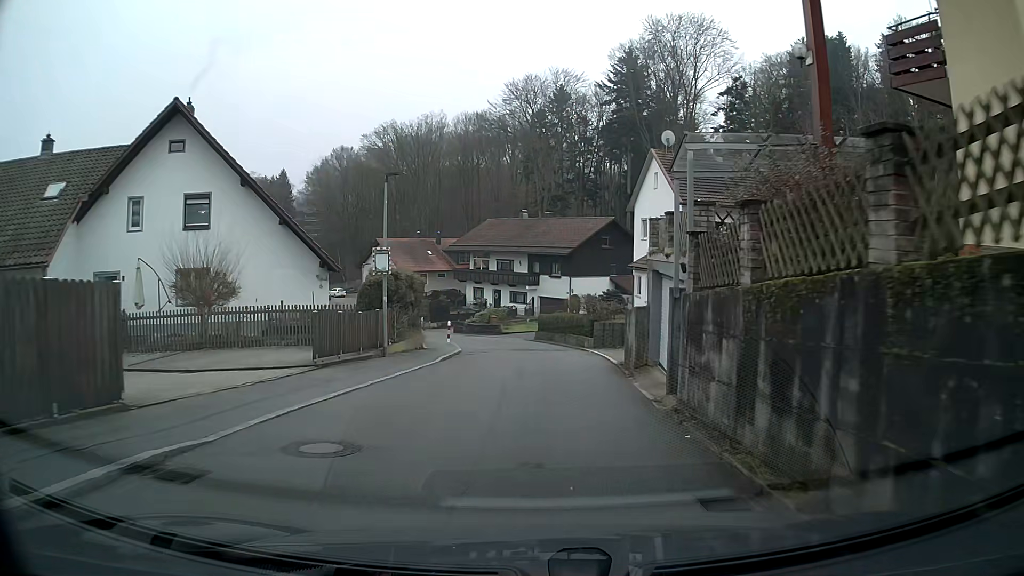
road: residential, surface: asphalt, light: Day
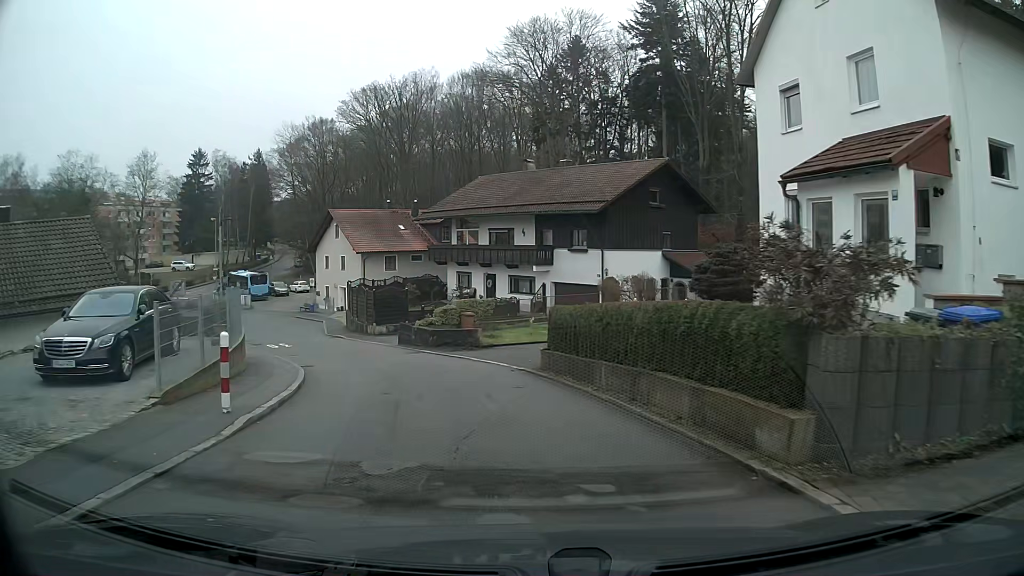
(+0.1, +23.0) m; -3°
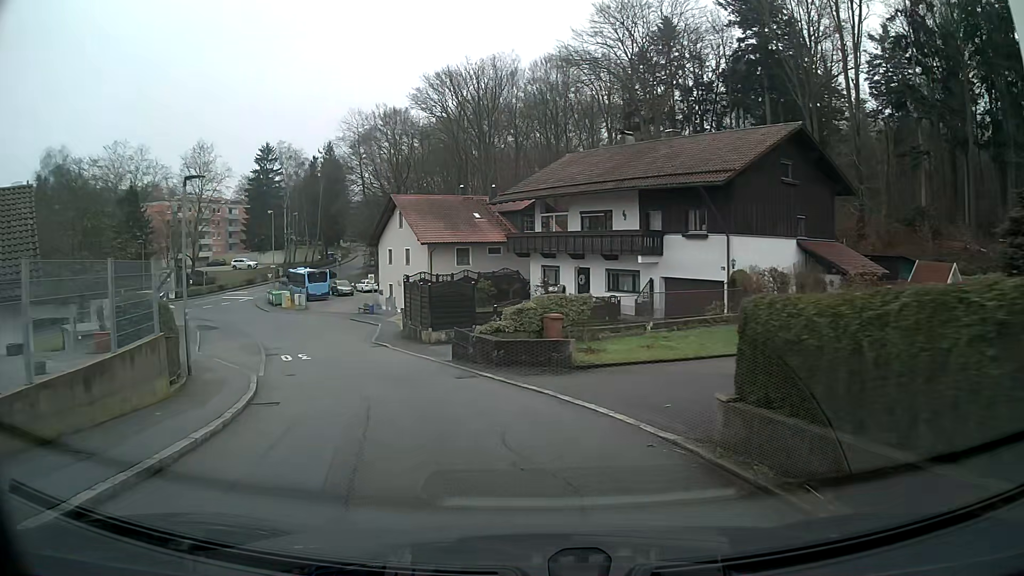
(-0.7, +8.9) m; -9°
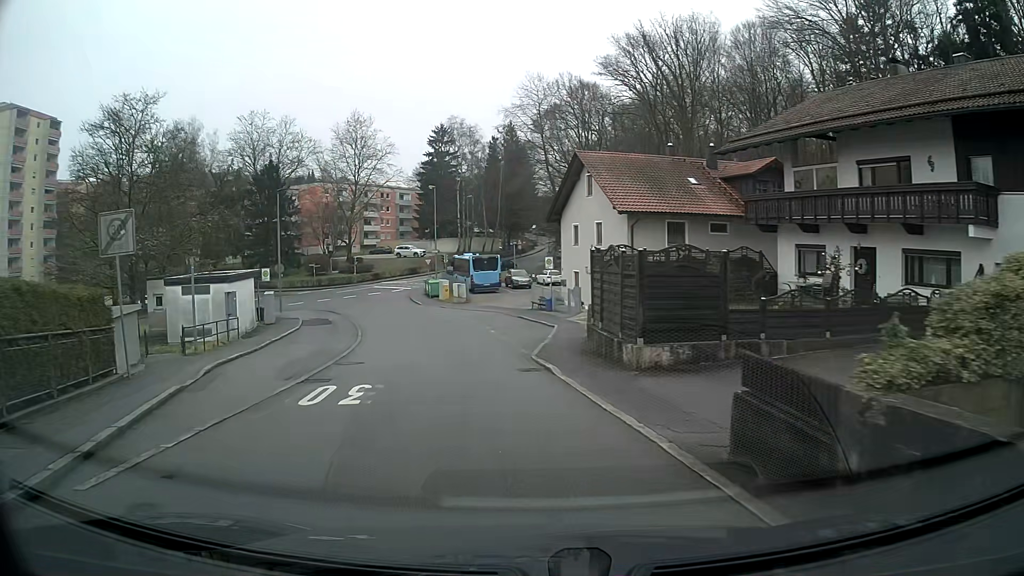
(-1.8, +13.6) m; -15°
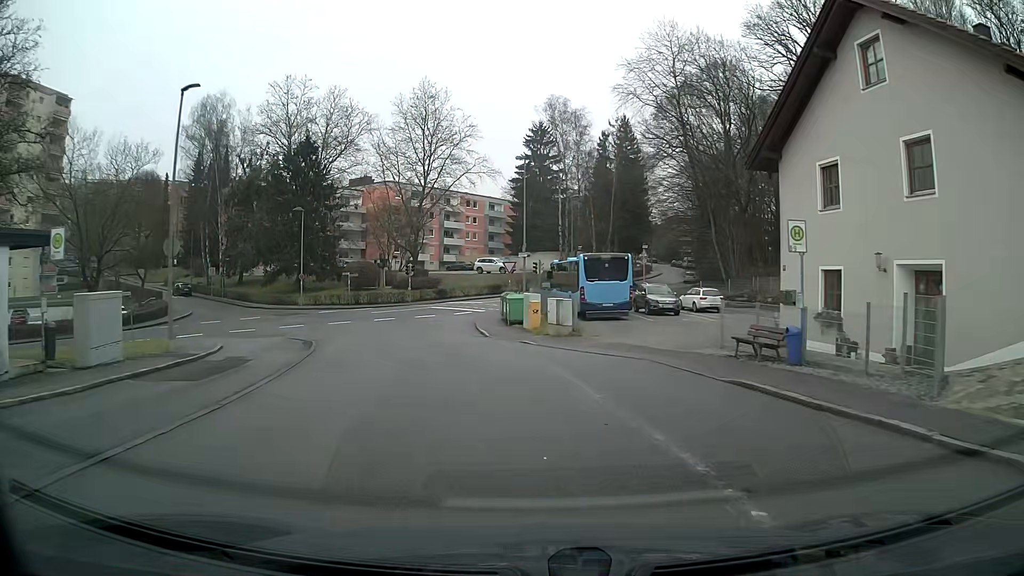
(-1.8, +24.0) m; -7°
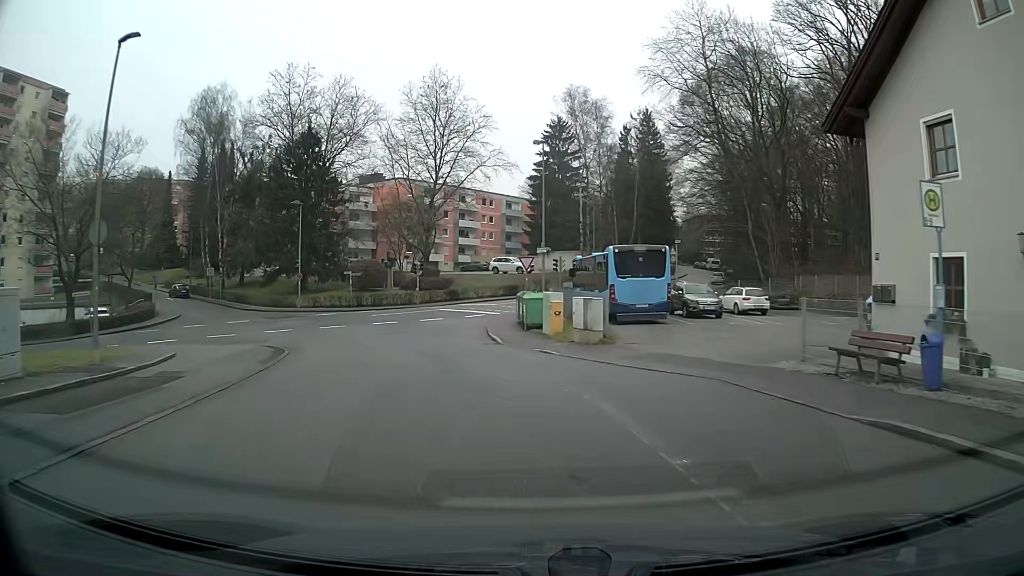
(-0.1, +4.8) m; -2°
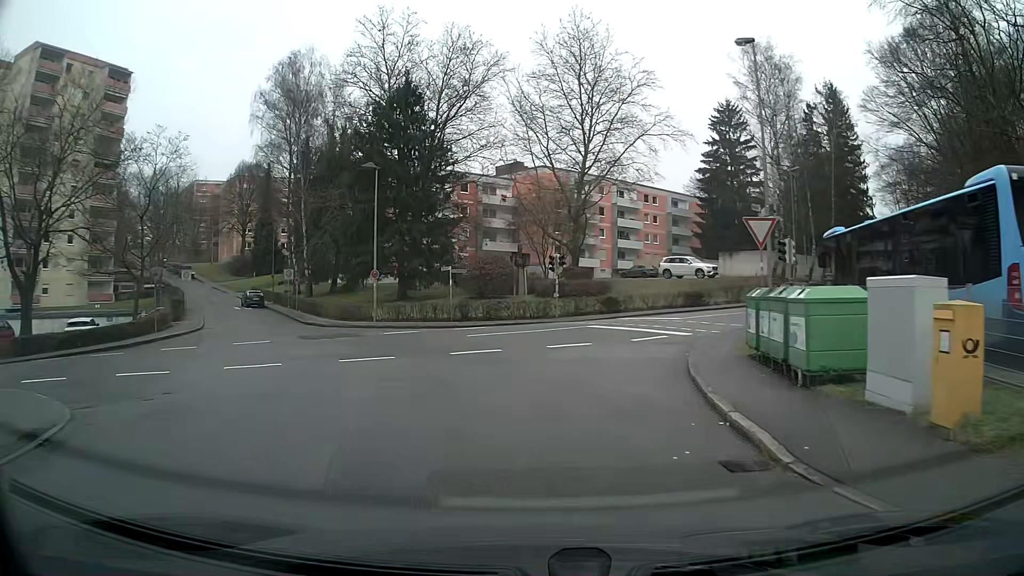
(-1.9, +17.2) m; -15°
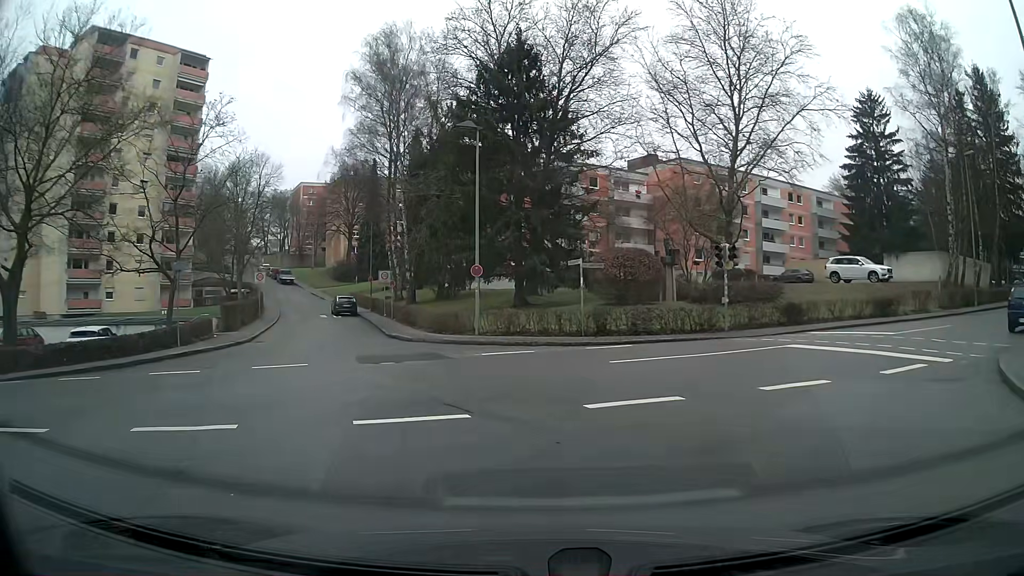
(-0.8, +8.7) m; -10°
